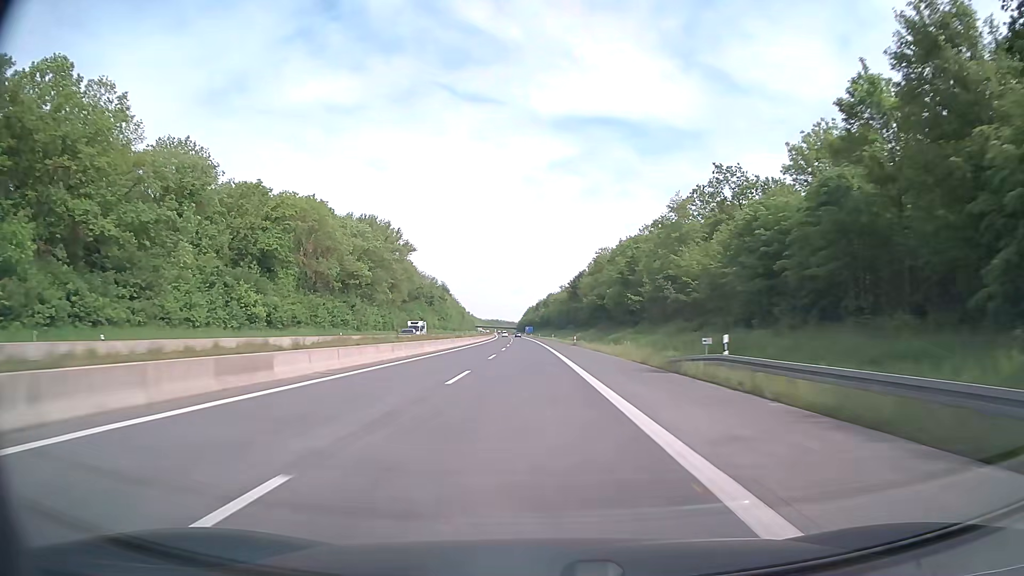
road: motorway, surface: asphalt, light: Day
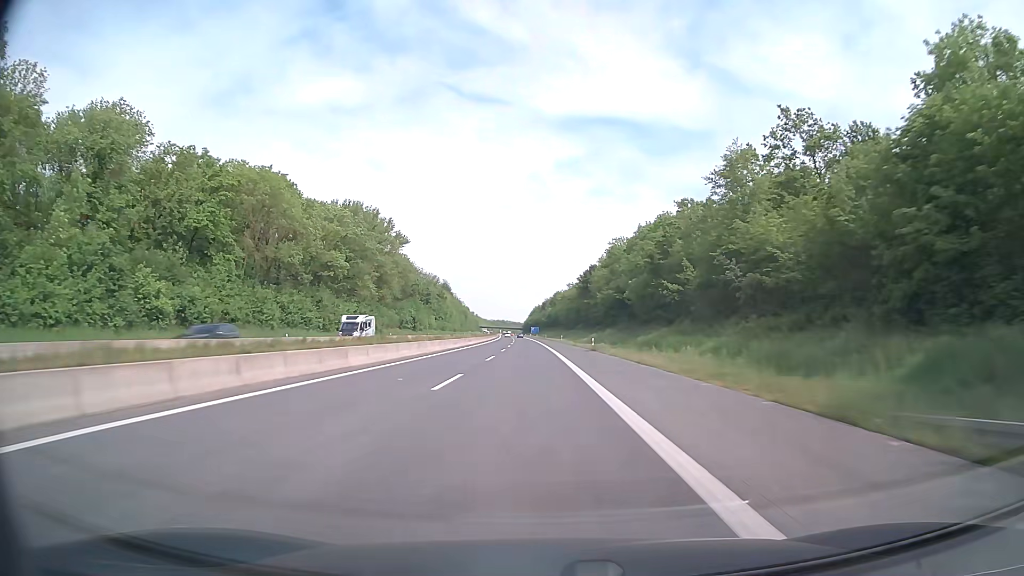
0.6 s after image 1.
(-0.1, +19.8) m; 0°
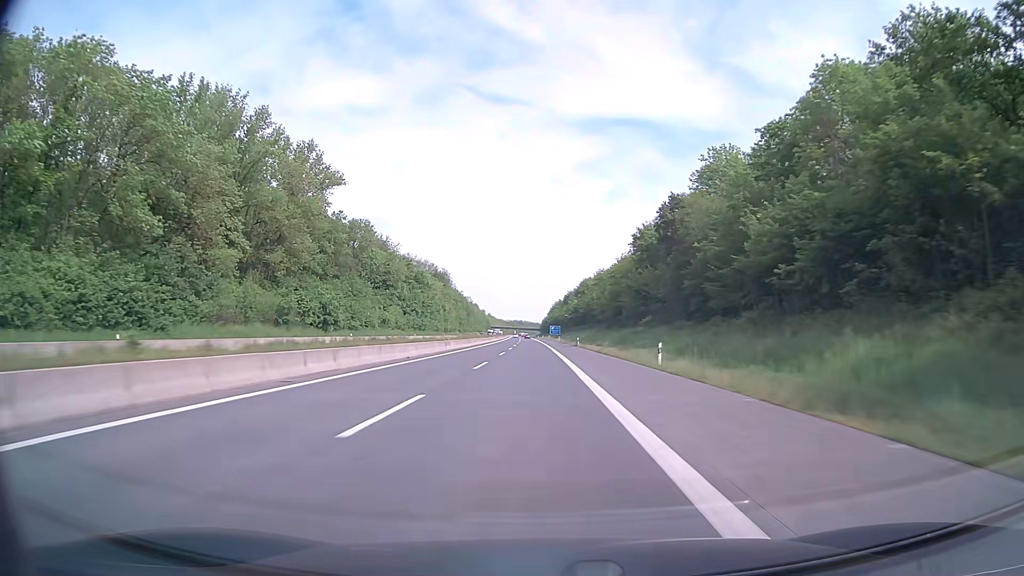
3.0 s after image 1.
(-1.4, +79.2) m; -2°
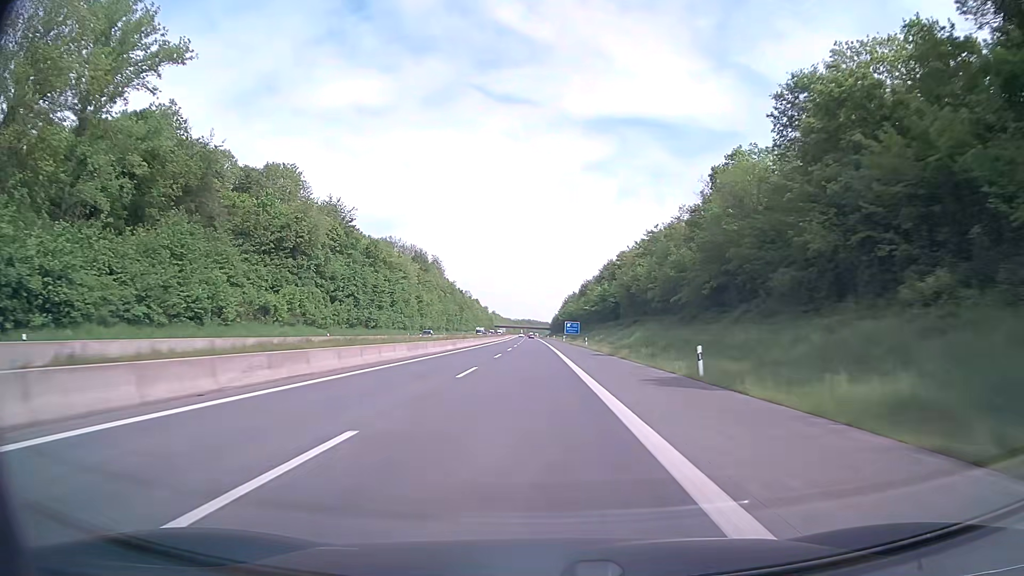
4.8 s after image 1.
(-0.6, +59.4) m; -1°
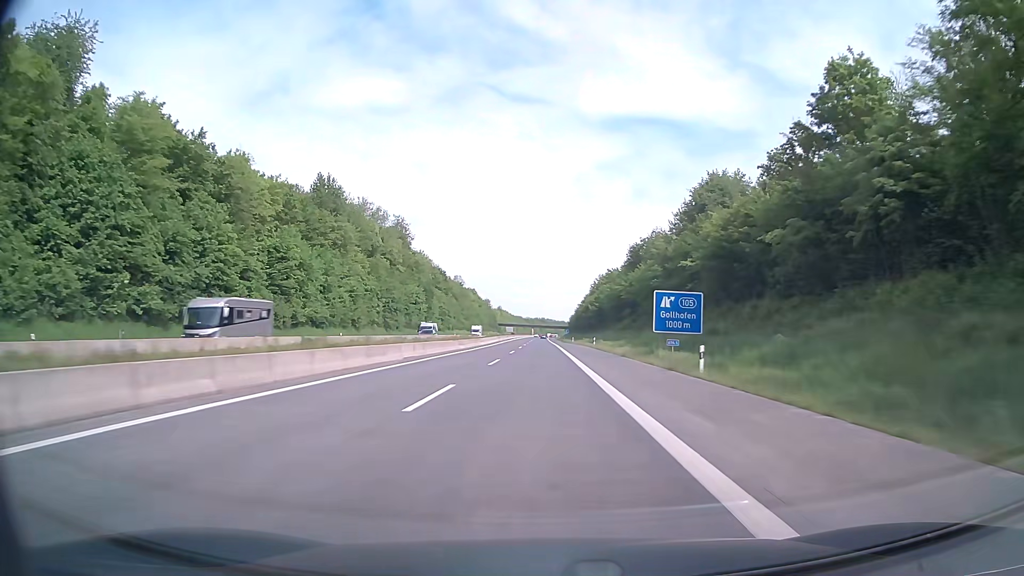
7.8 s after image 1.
(-0.9, +99.0) m; -1°
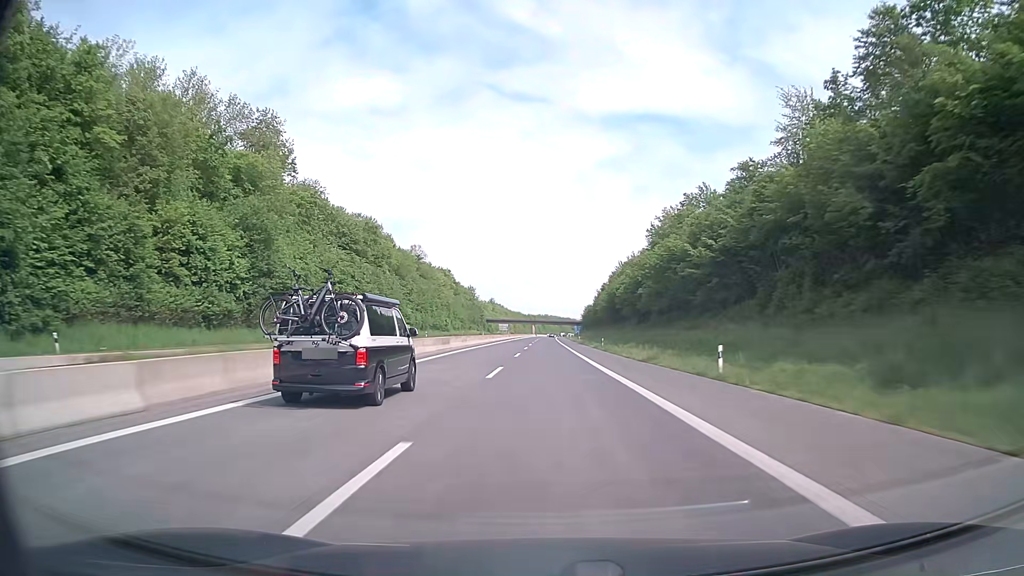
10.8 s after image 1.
(-0.7, +99.2) m; 0°
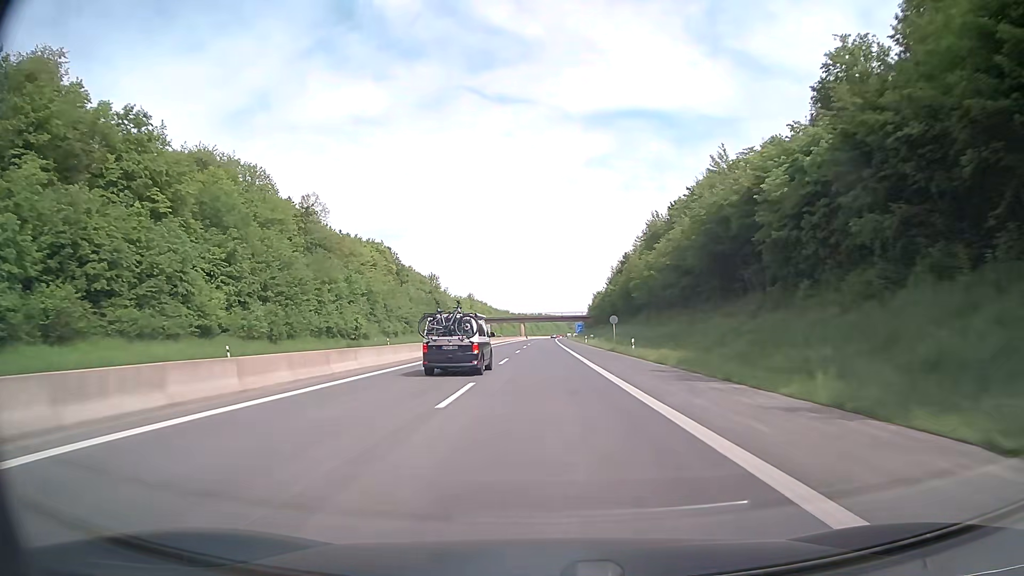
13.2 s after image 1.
(+0.4, +79.4) m; 0°
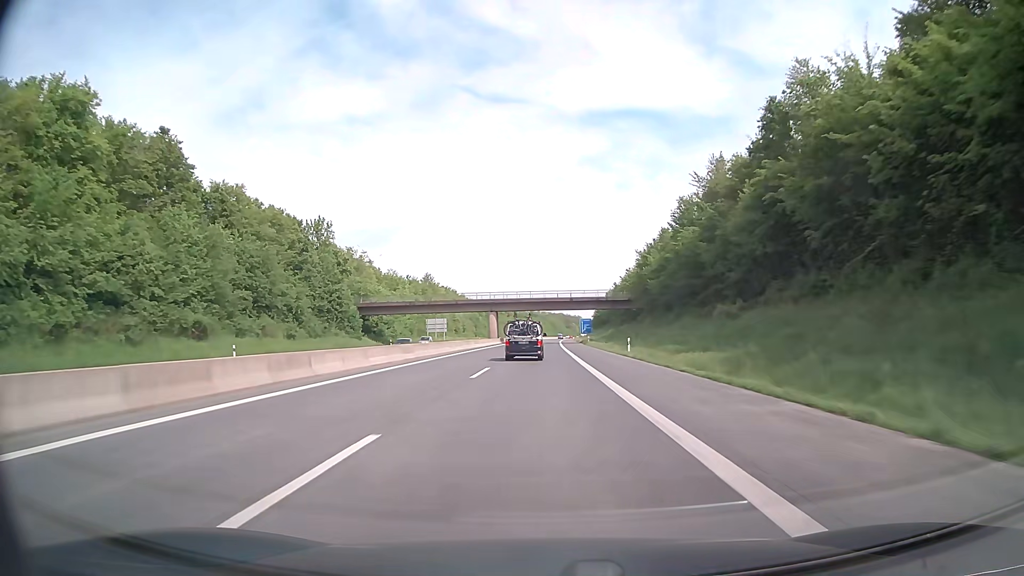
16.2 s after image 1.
(+0.2, +99.2) m; +1°
(0, +10) (0, +20) (0, +30) (0, +40) (0, +50) (0, +60) (0, +70) (+1, +80) (+1, +90) (+1, +100) m
